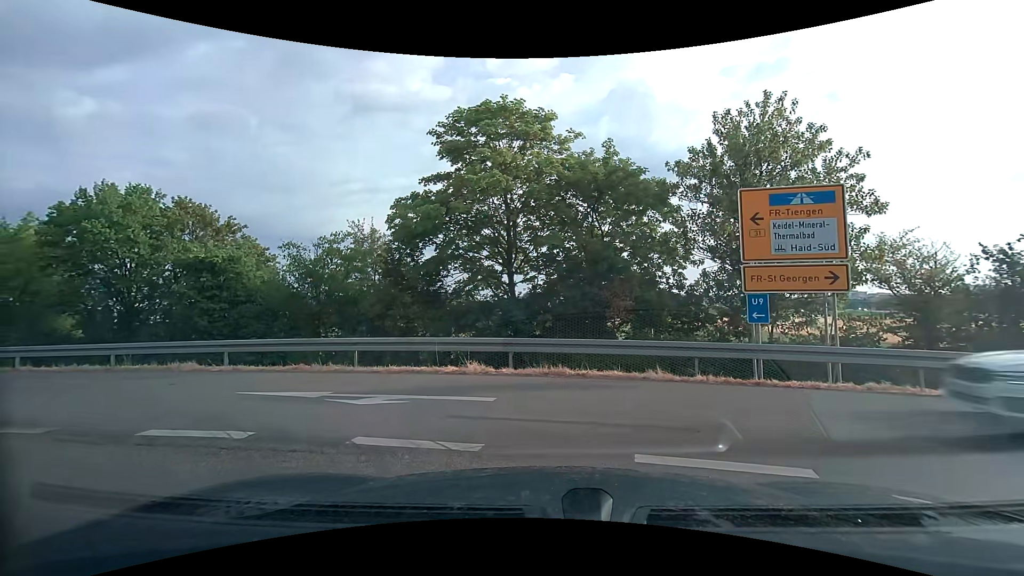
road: trunk_link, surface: asphalt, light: Day
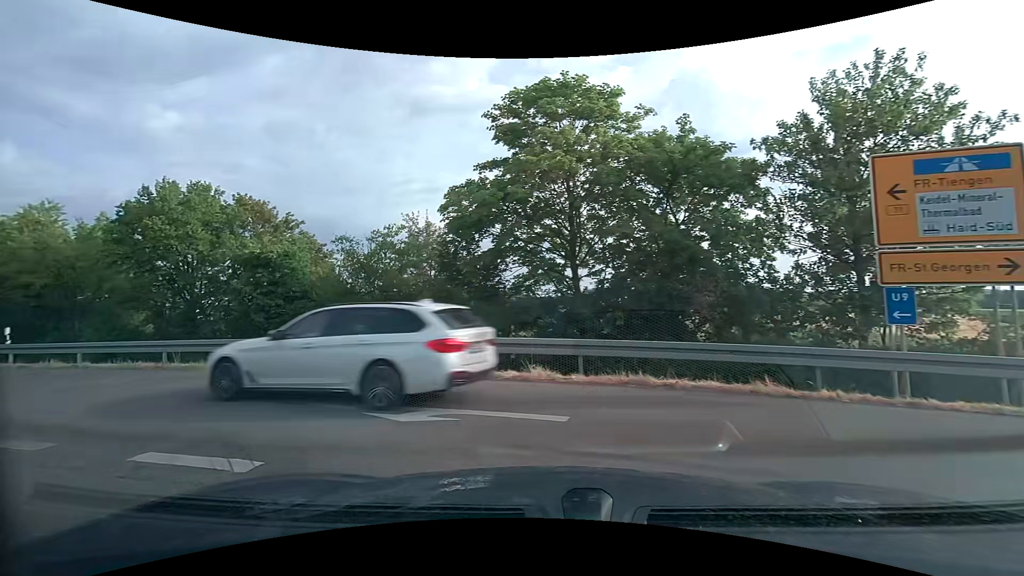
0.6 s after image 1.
(-0.1, +1.8) m; -7°
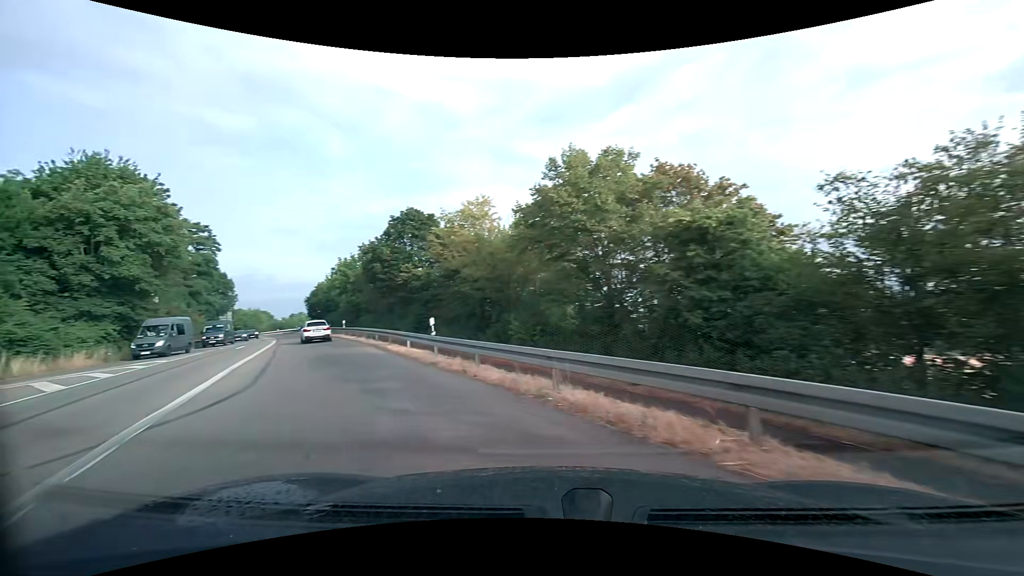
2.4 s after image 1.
(-3.4, +8.3) m; -43°
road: primary
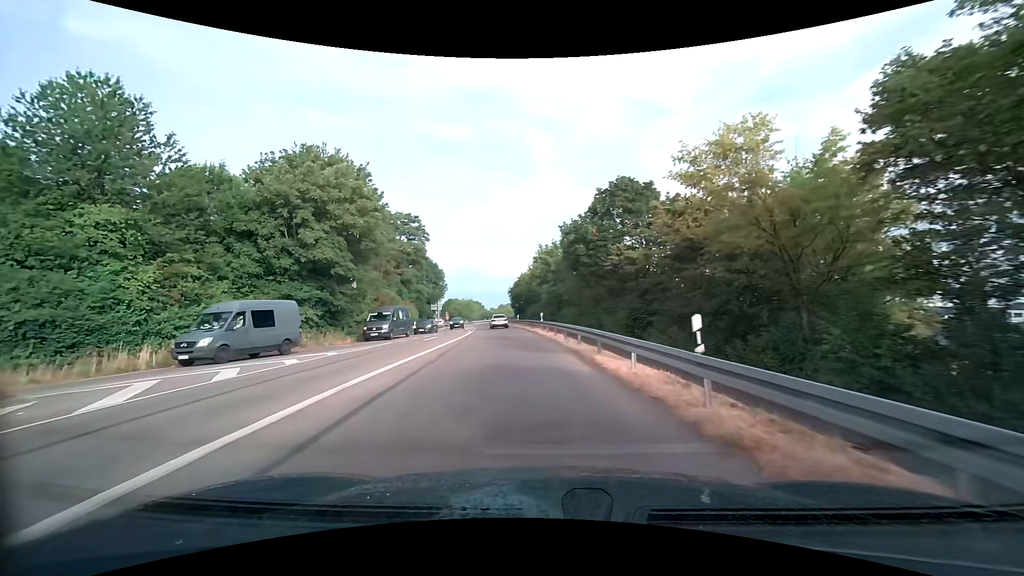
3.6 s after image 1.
(-2.3, +8.5) m; -25°
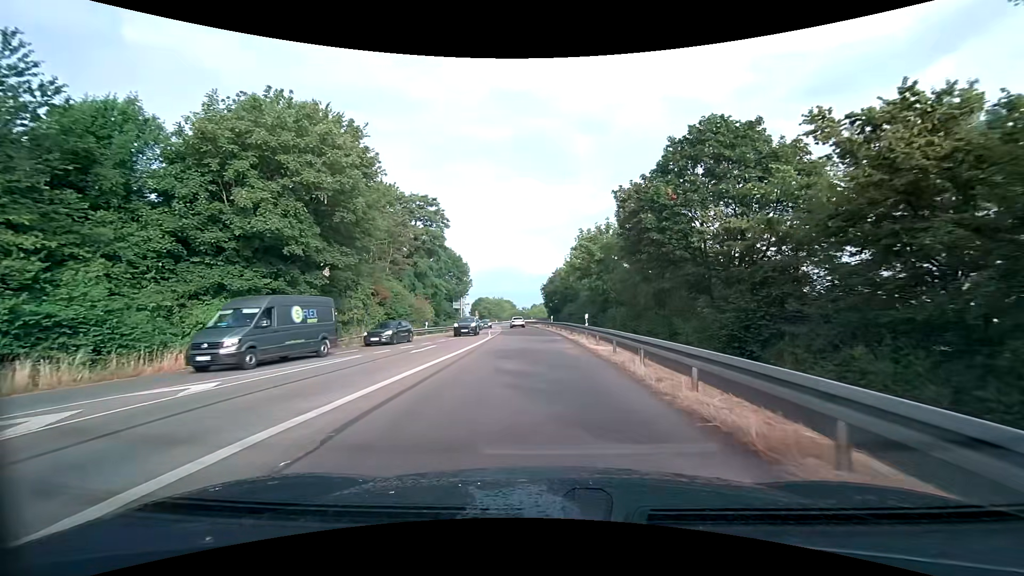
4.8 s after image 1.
(-0.6, +11.0) m; -5°
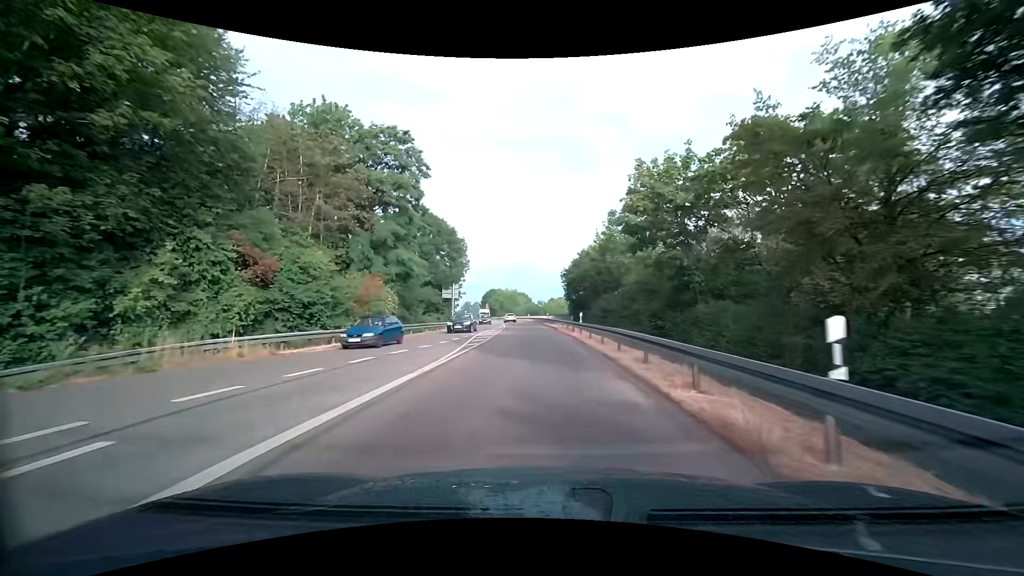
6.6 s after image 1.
(-0.4, +20.2) m; -2°
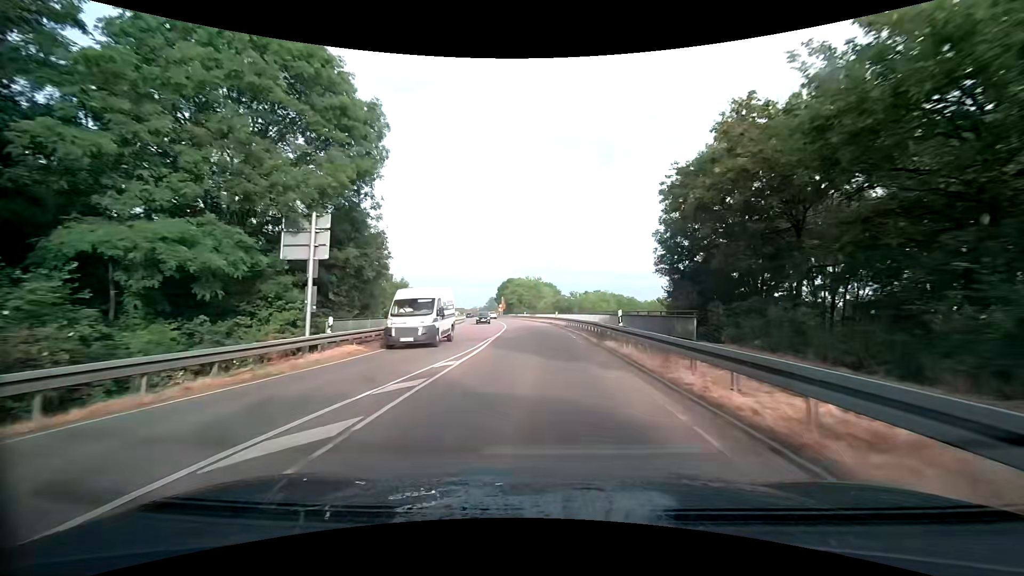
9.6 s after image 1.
(-1.3, +39.5) m; -4°
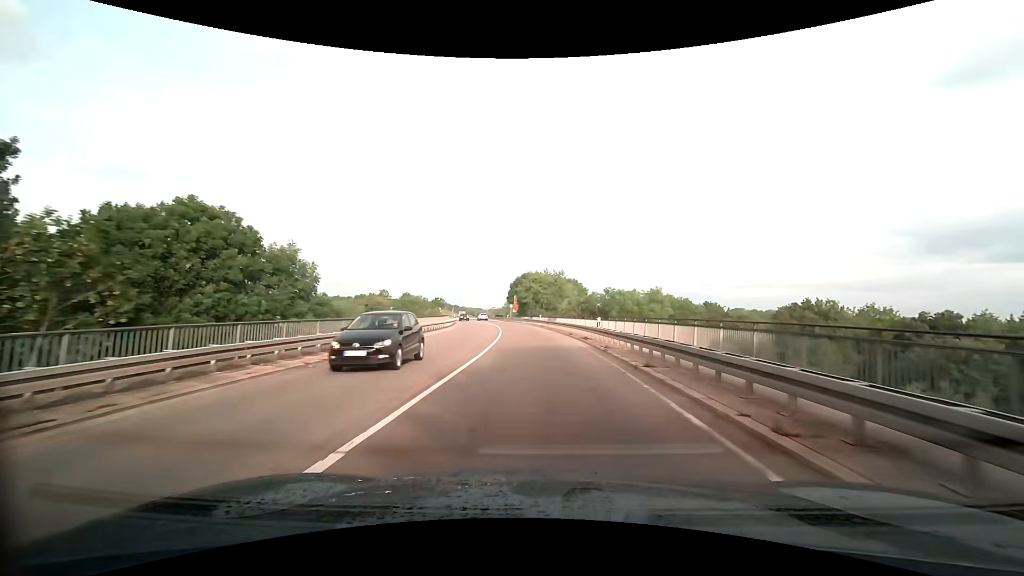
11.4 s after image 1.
(-0.3, +24.4) m; -2°
(0, +10) (0, +20) (-1, +30) (-2, +40) (-3, +50) (-4, +60) (-6, +70) (-8, +80) (-10, +89) (-12, +99) m
